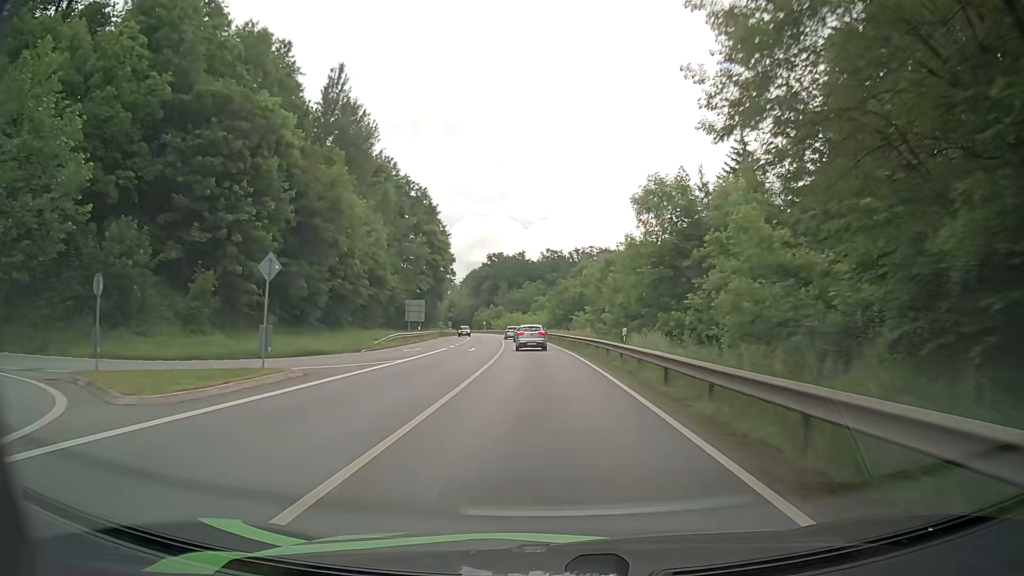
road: primary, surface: asphalt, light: Day
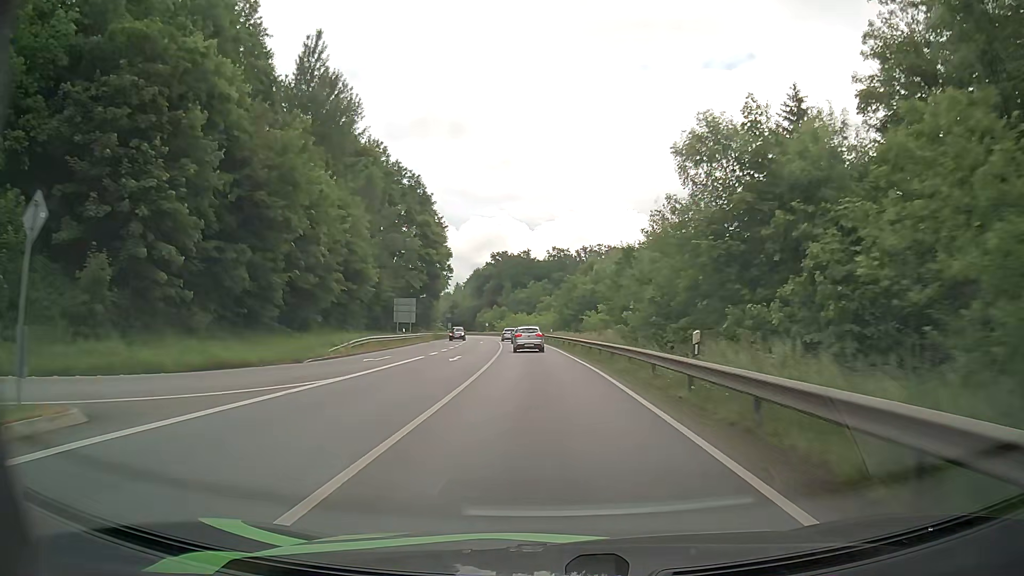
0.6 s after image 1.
(0.0, +10.3) m; 0°
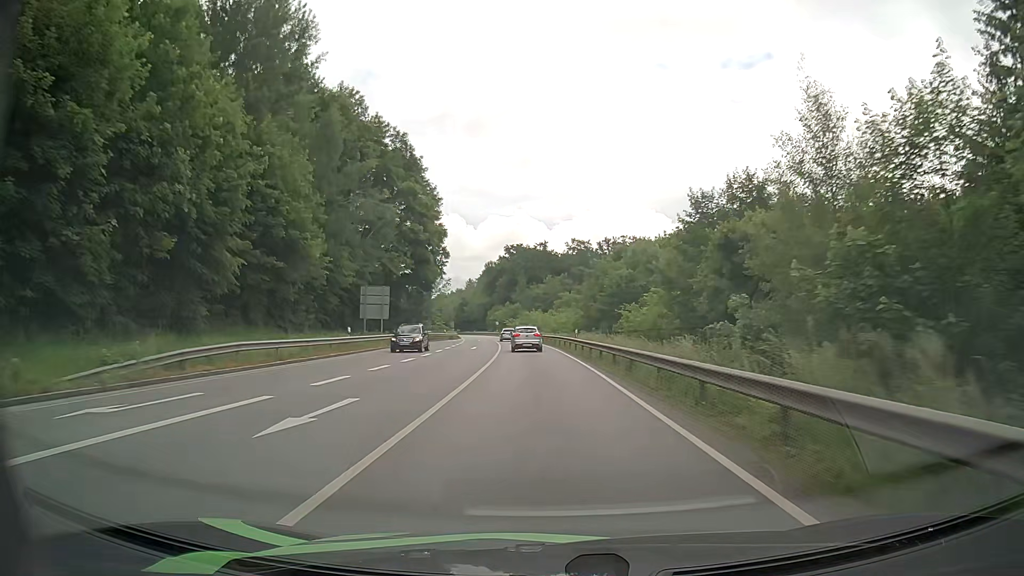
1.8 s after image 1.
(-0.3, +21.1) m; -1°
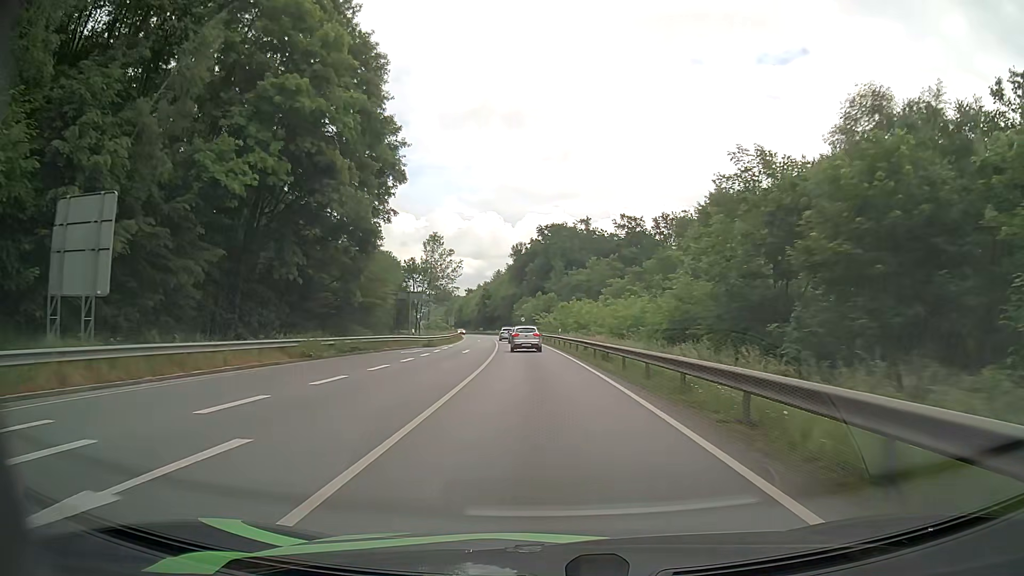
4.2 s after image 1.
(-1.2, +42.4) m; -3°
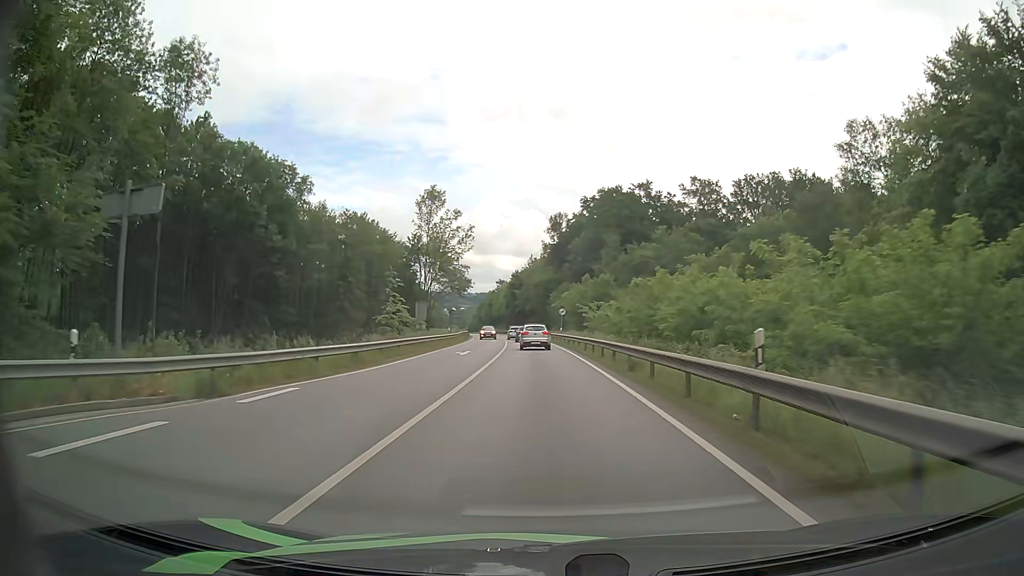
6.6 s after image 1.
(-1.2, +40.5) m; -4°
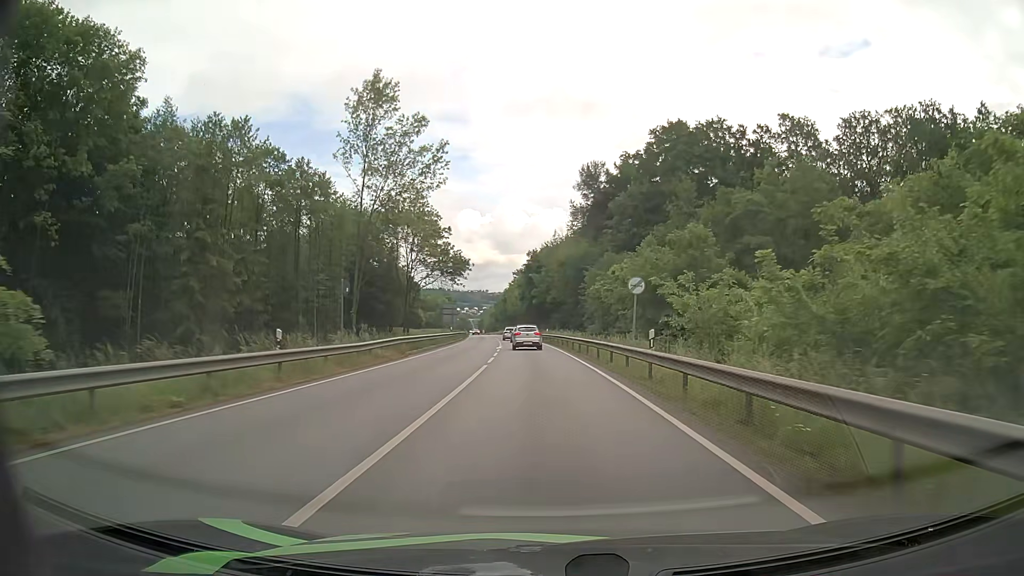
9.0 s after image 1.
(-0.8, +39.7) m; -2°
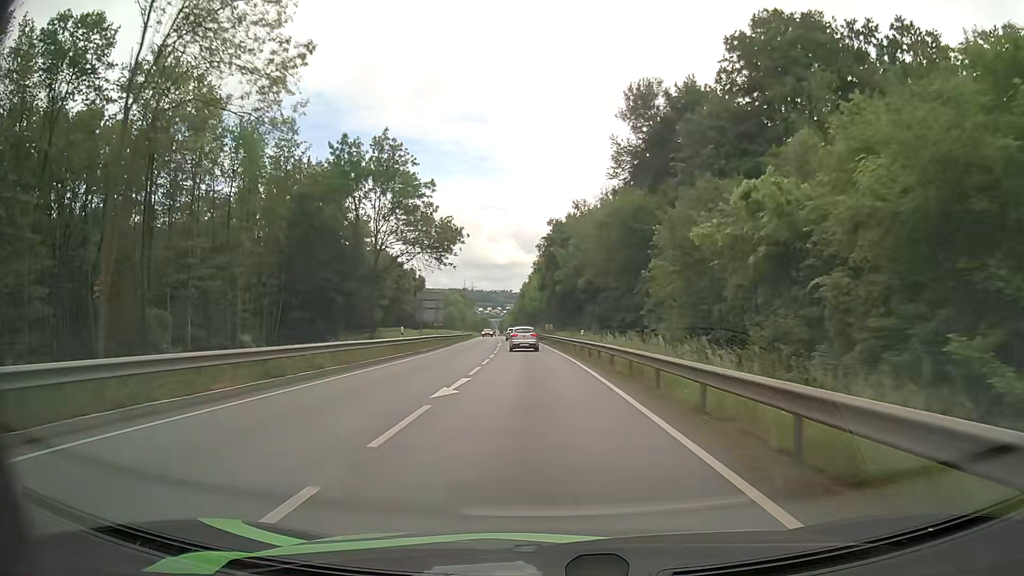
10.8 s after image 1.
(-0.4, +30.4) m; -2°
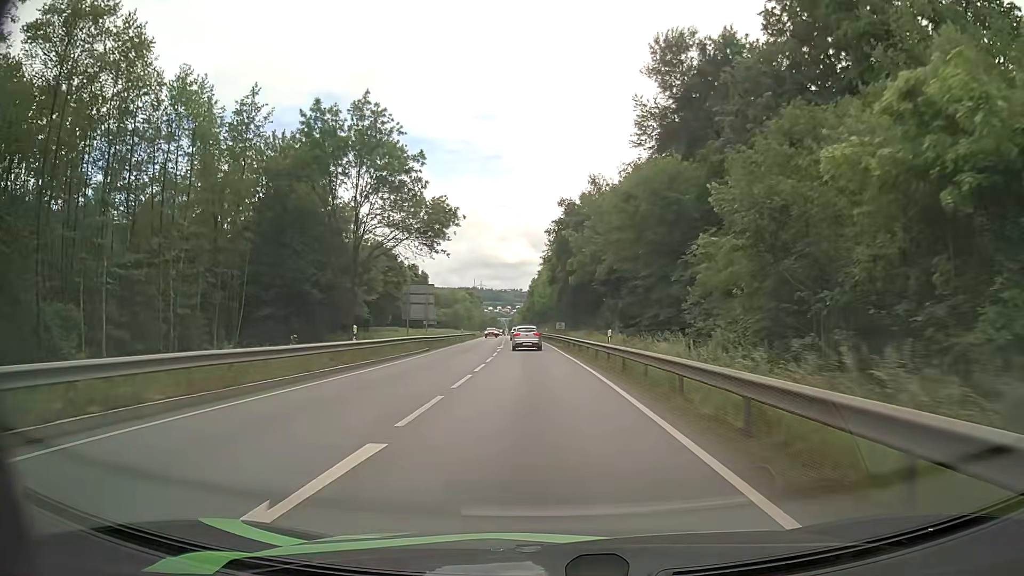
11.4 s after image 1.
(-0.1, +10.4) m; -1°
(0, +10) (0, +20) (-1, +30) (-1, +40) (-1, +50) (-2, +60) (-2, +70) (-3, +80) (-4, +90) (-4, +100) m
